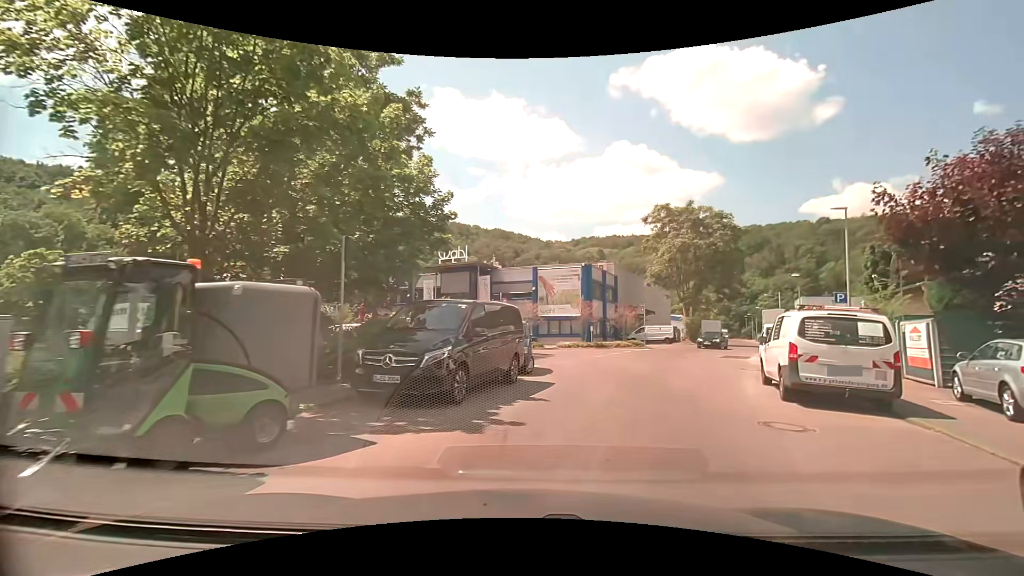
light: Day
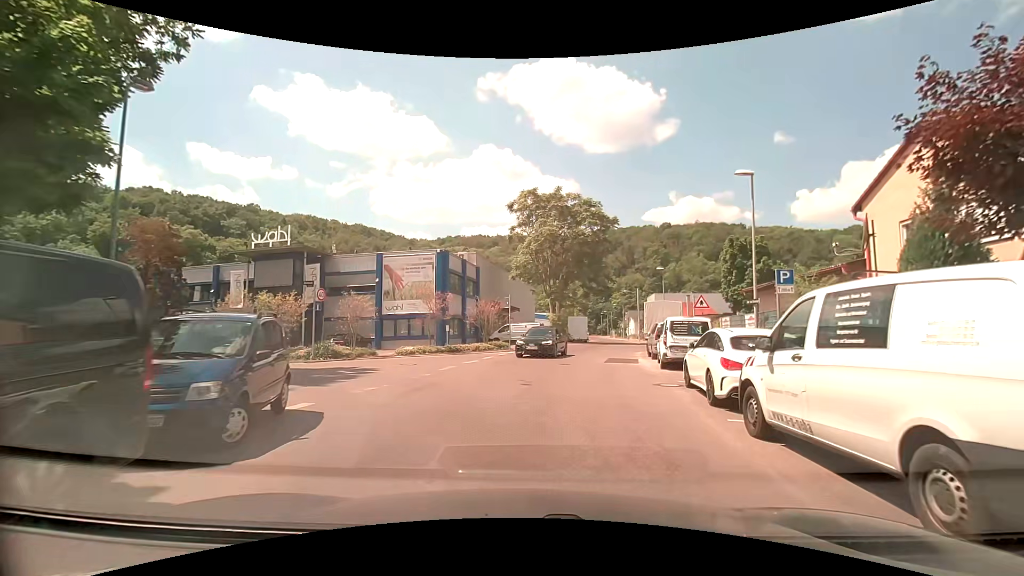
(+1.4, +8.3) m; +17°
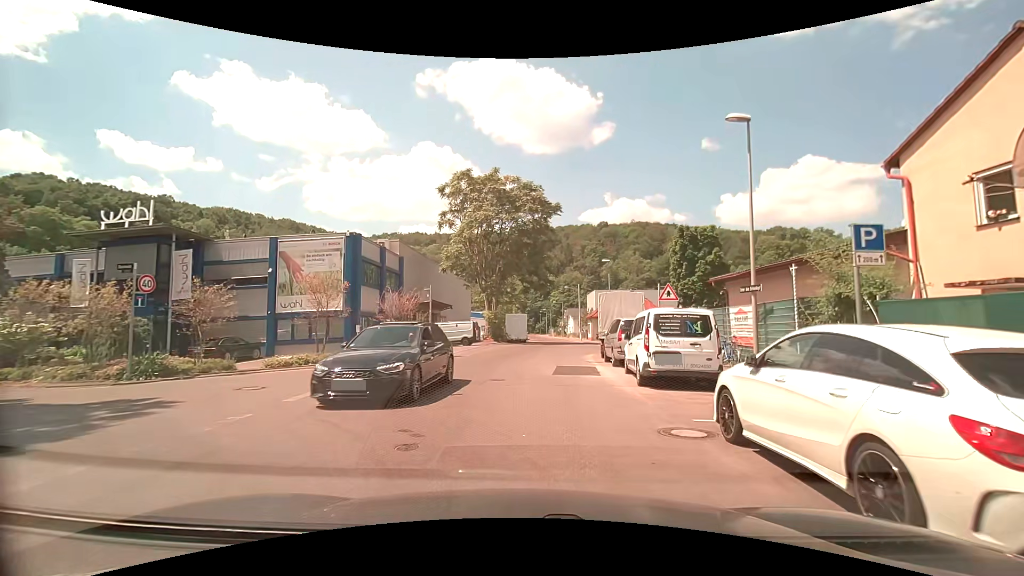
(+0.3, +6.2) m; +6°
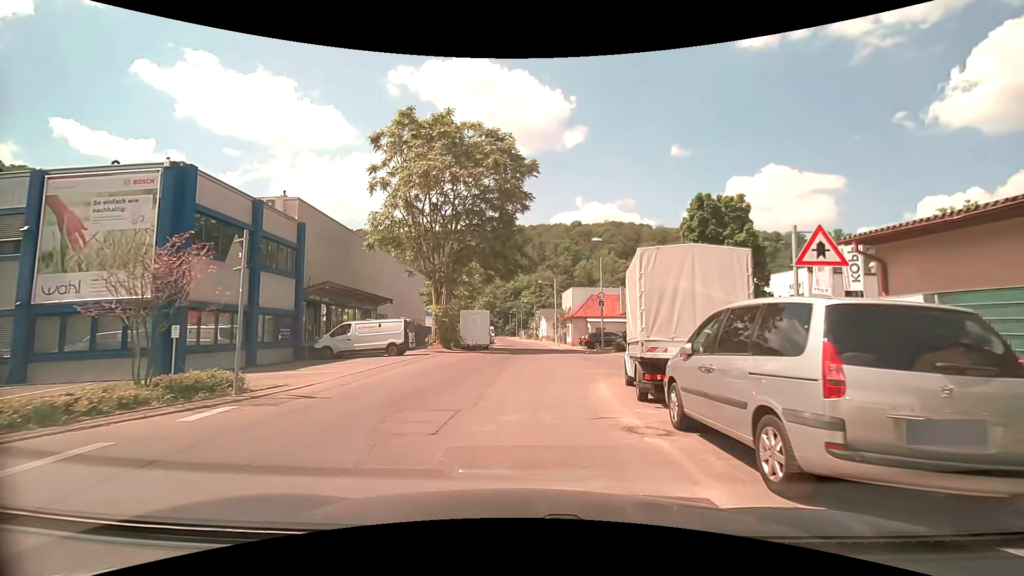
(+0.5, +13.3) m; +3°
(0, +10) (+1, +20) (+2, +30) (+2, +40) (+2, +50) (+2, +60) (+1, +70) (+1, +80) (0, +90) (0, +100) m
